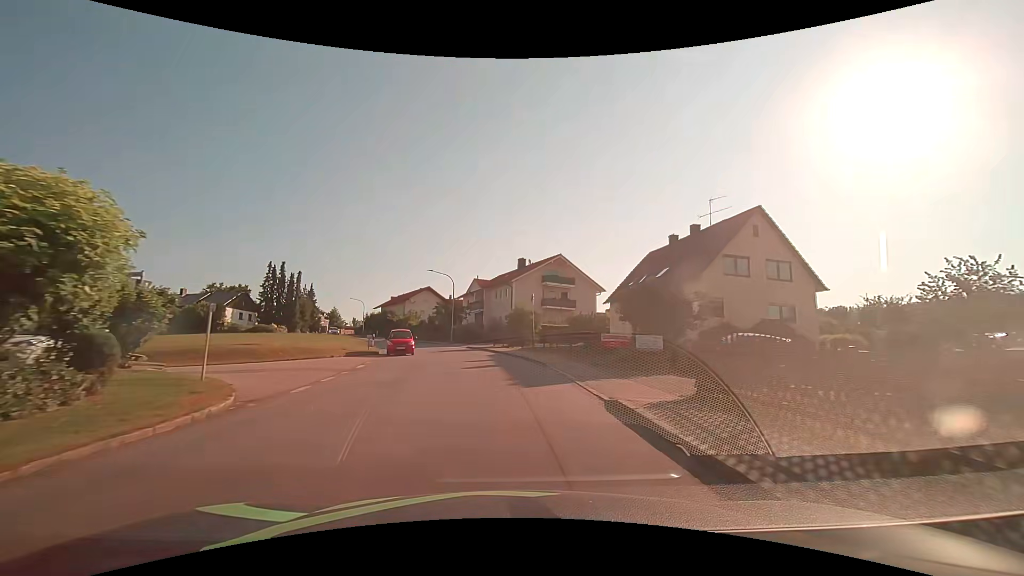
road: tertiary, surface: asphalt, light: Day
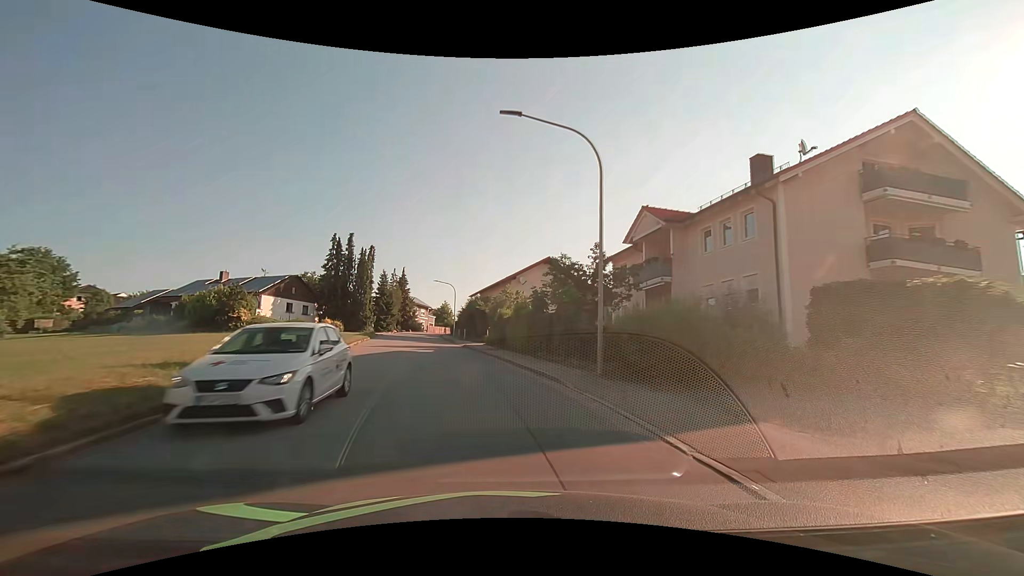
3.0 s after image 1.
(-4.3, +37.3) m; -15°
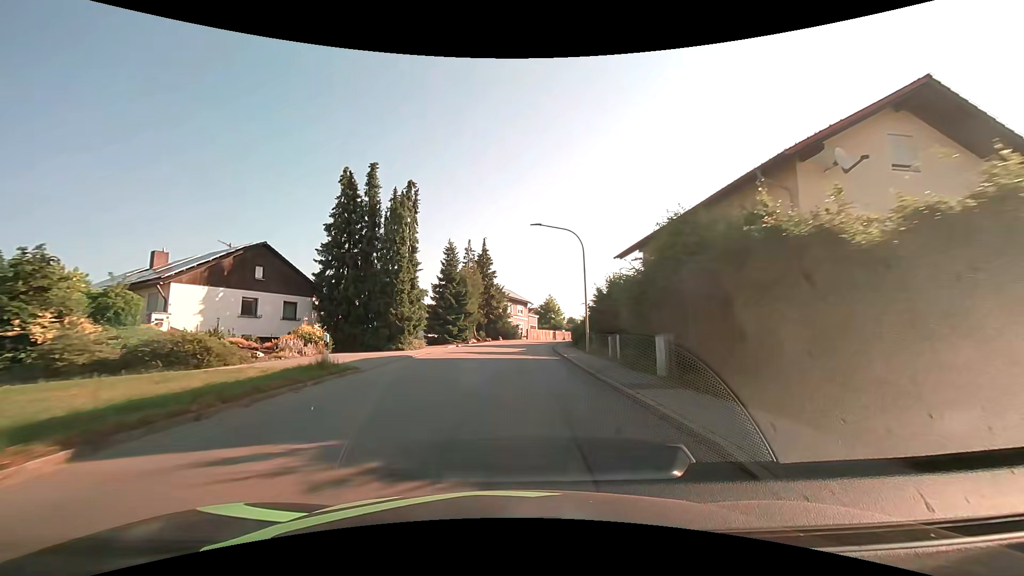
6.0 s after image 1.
(-5.4, +37.5) m; -11°
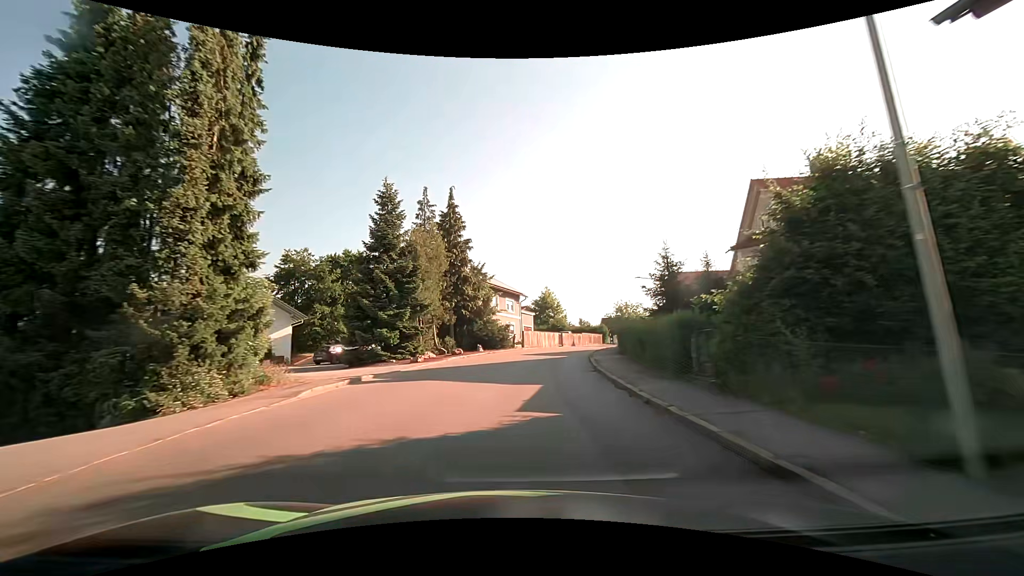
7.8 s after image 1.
(+0.1, +22.9) m; +1°
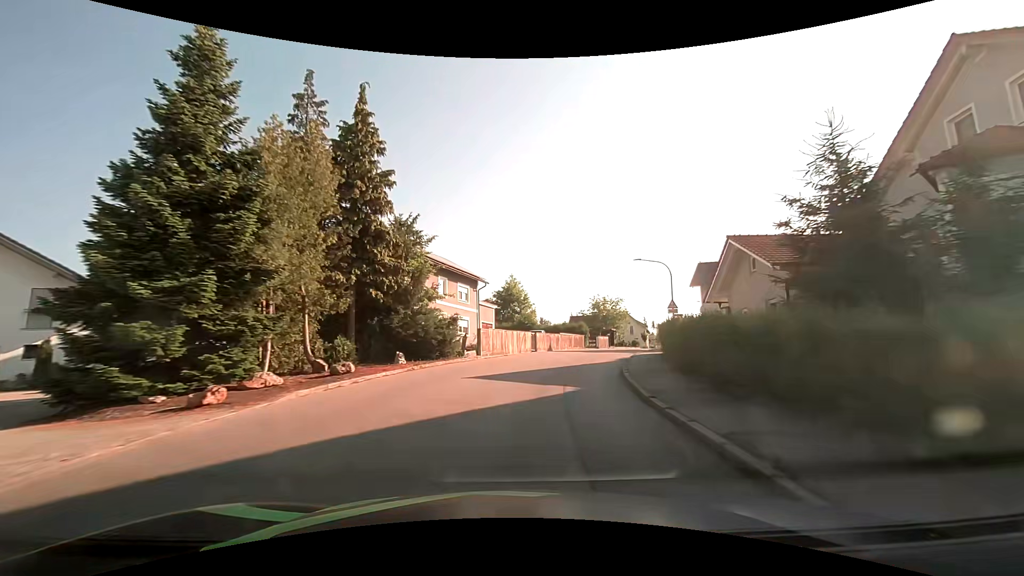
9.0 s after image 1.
(+0.4, +15.3) m; +4°
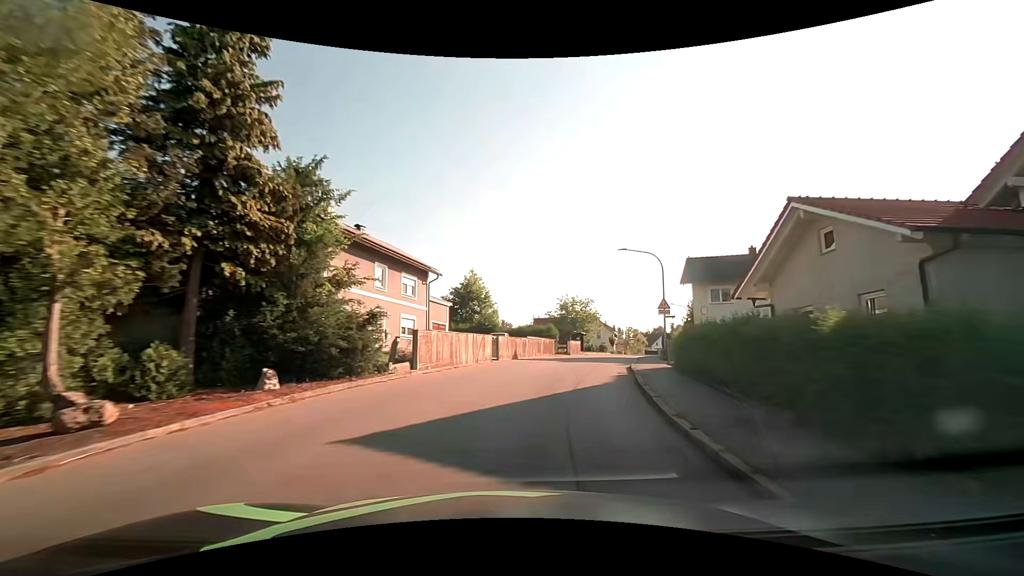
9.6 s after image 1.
(+0.3, +7.6) m; +5°
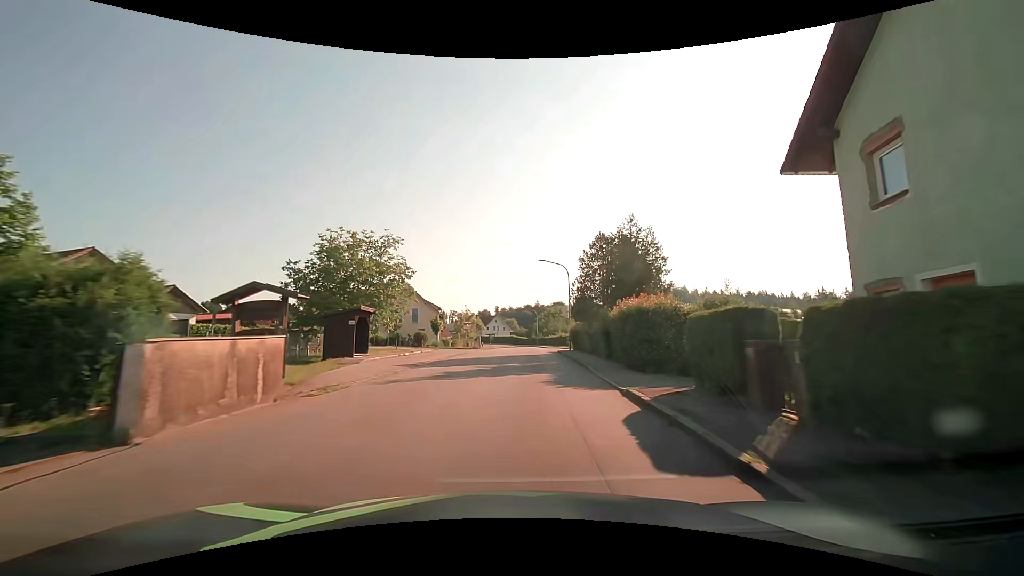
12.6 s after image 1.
(+7.1, +37.4) m; +20°
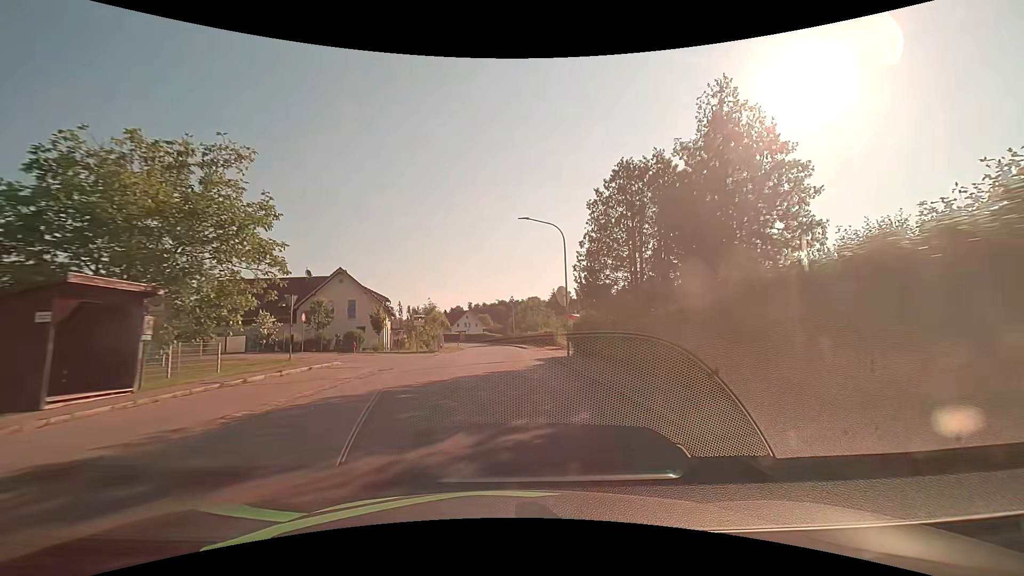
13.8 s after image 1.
(+0.6, +15.5) m; +3°
(0, +10) (0, +20) (0, +30) (0, +40) (-1, +50) (-1, +60) (-2, +70) (-3, +80) (-4, +90) (-6, +100) m
